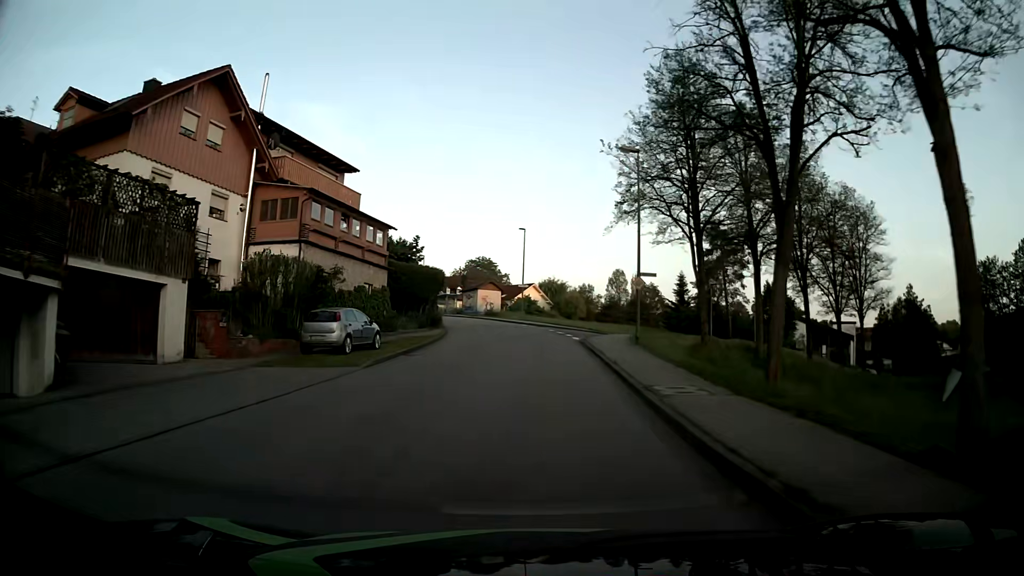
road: unclassified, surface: asphalt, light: Day
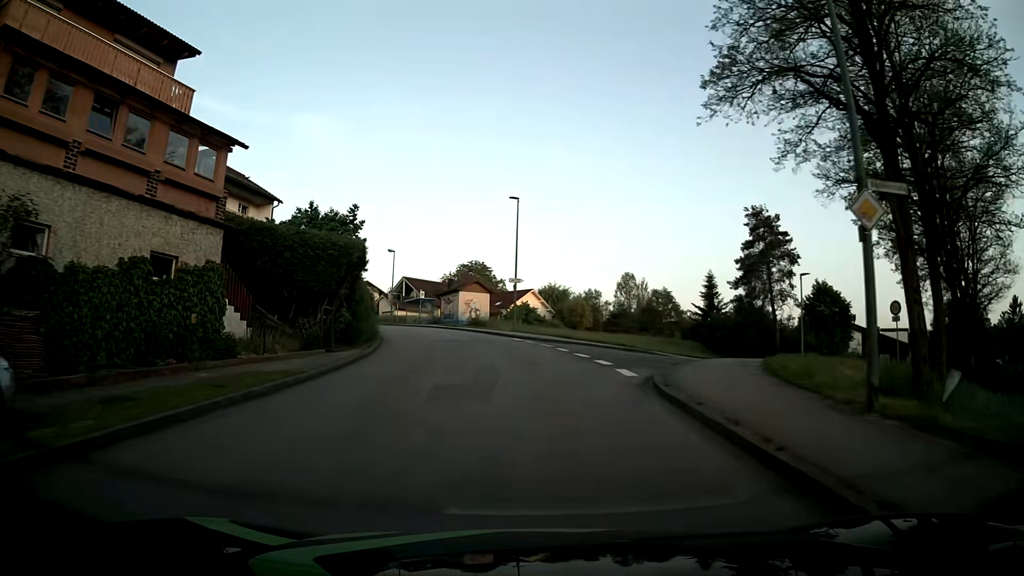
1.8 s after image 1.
(0.0, +18.2) m; 0°
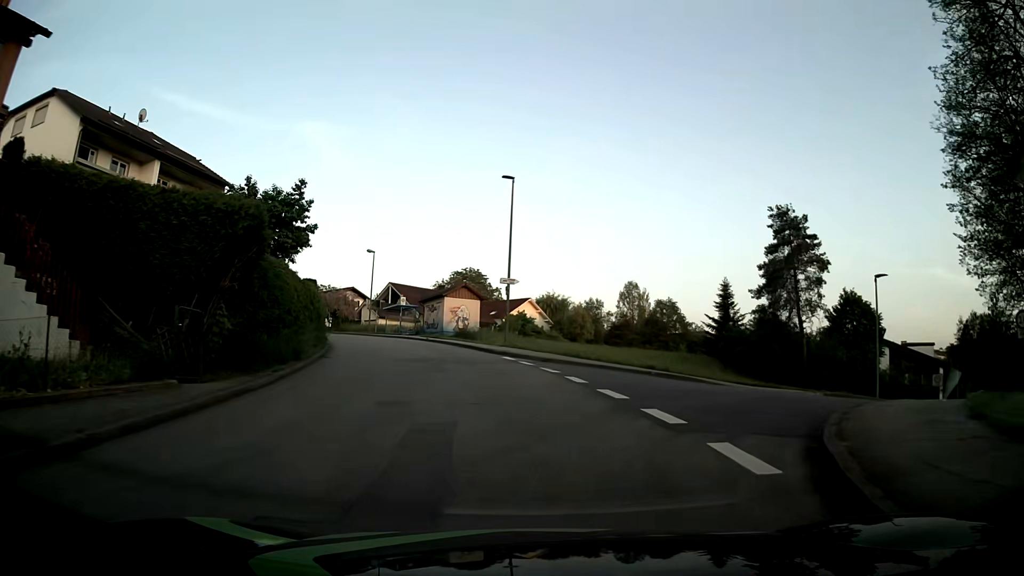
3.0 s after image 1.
(0.0, +8.3) m; 0°
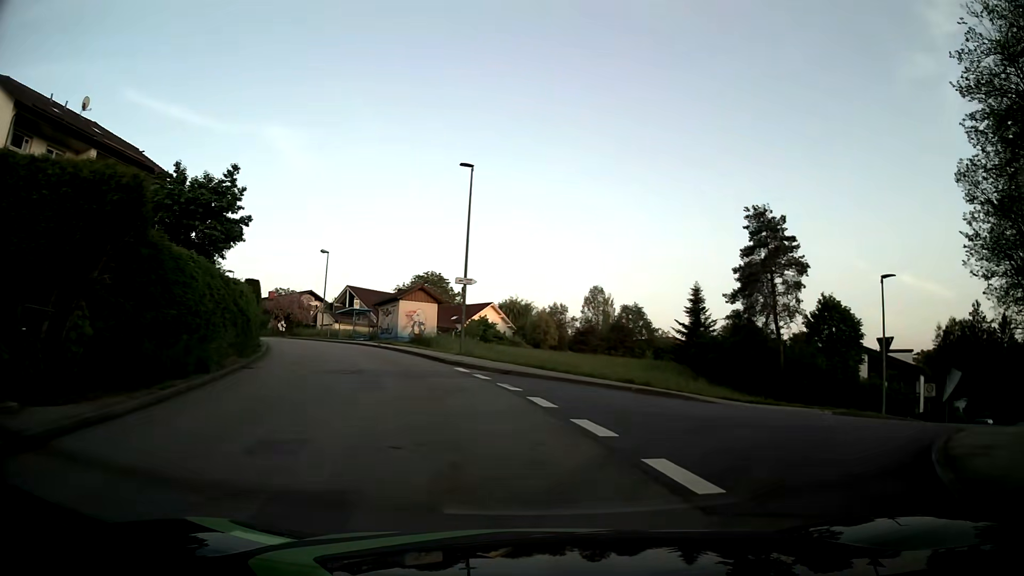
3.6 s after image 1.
(+0.1, +3.4) m; +3°
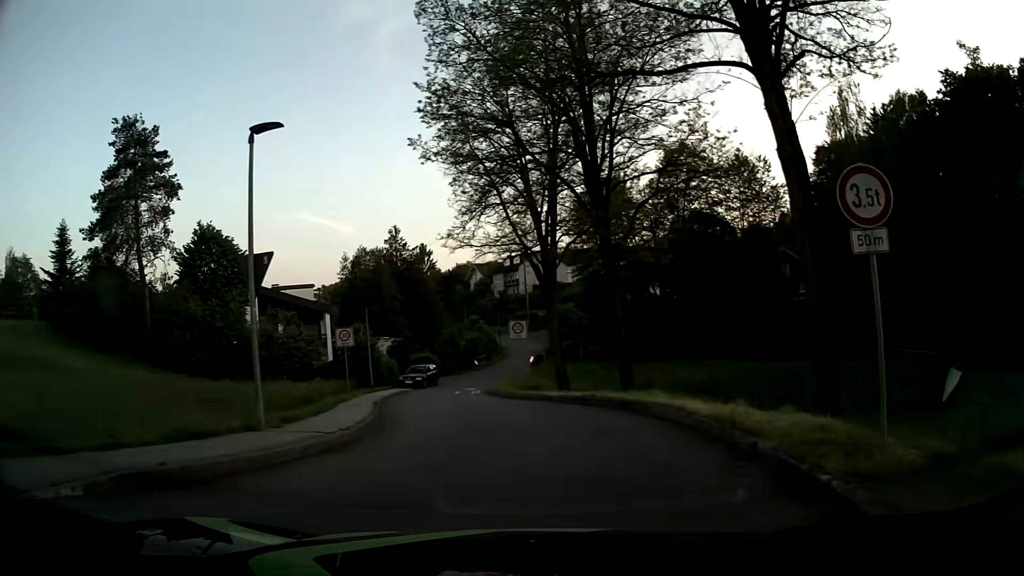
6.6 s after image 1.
(+5.7, +11.8) m; +51°
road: residential
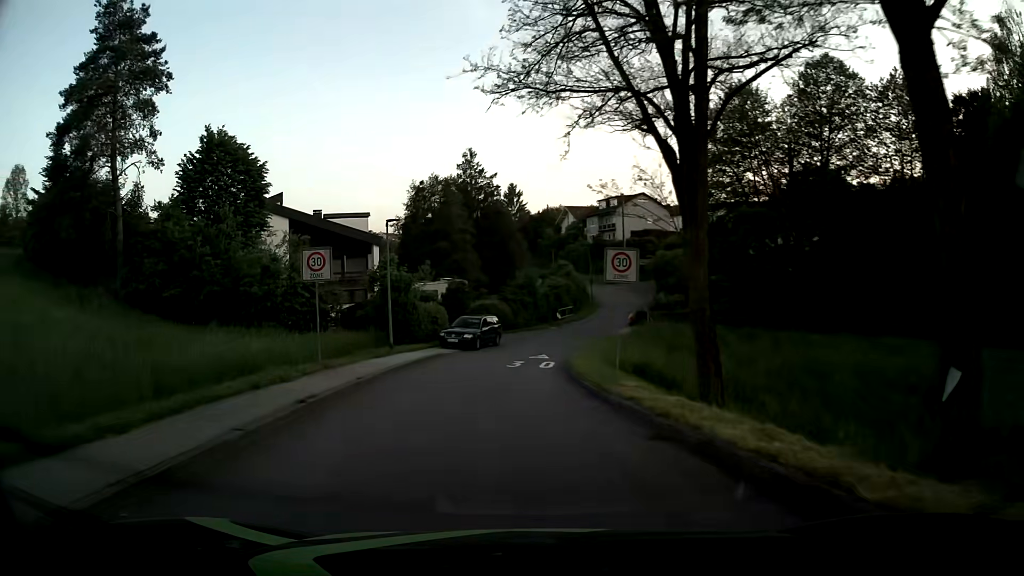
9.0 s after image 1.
(-0.3, +13.8) m; -8°
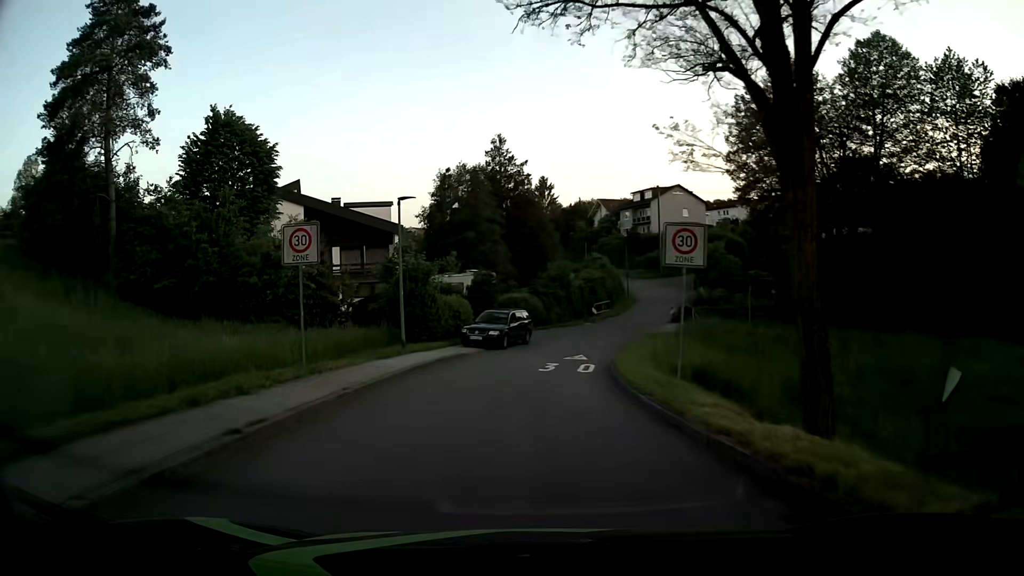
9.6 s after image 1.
(-0.1, +3.8) m; -3°
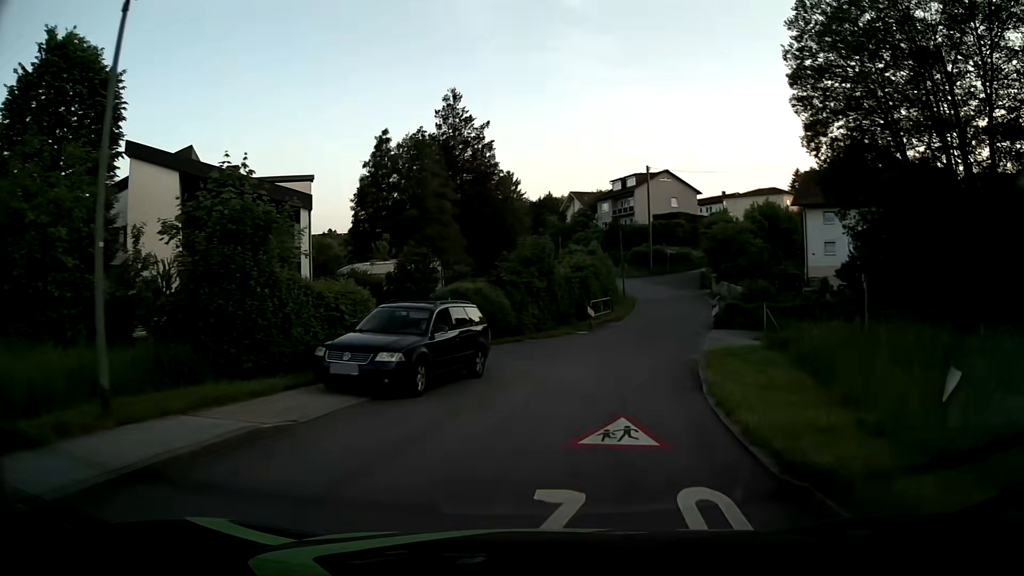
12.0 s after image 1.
(+0.3, +15.6) m; +4°
